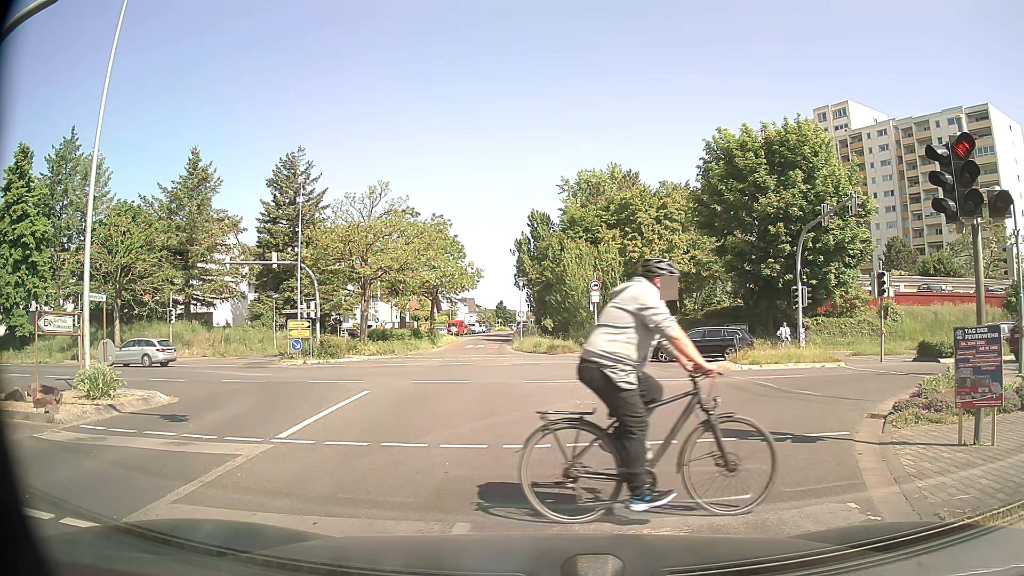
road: tertiary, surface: asphalt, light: Day
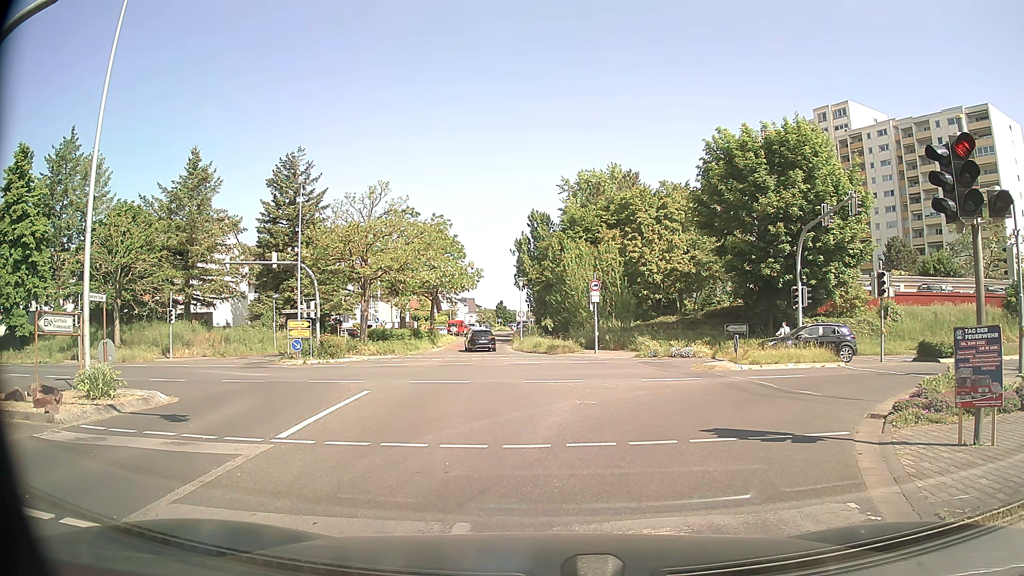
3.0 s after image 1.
(0.0, 0.0) m; 0°
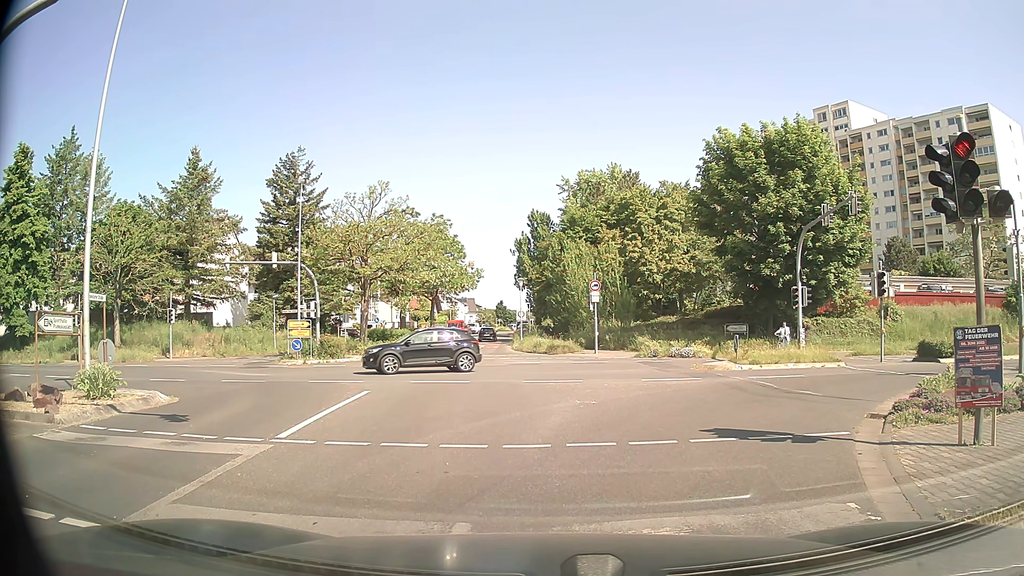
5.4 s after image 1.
(0.0, 0.0) m; 0°
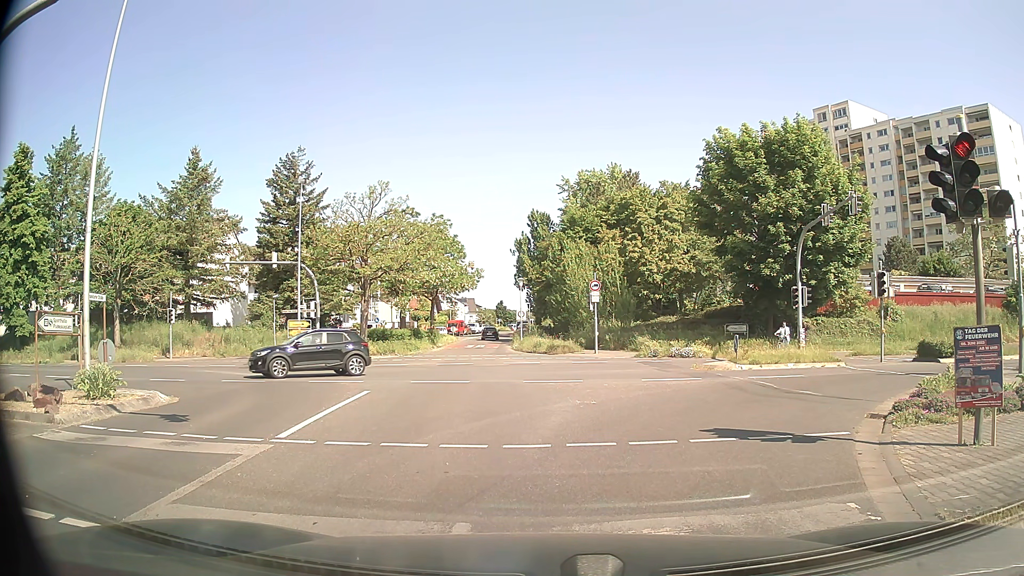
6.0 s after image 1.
(0.0, 0.0) m; 0°
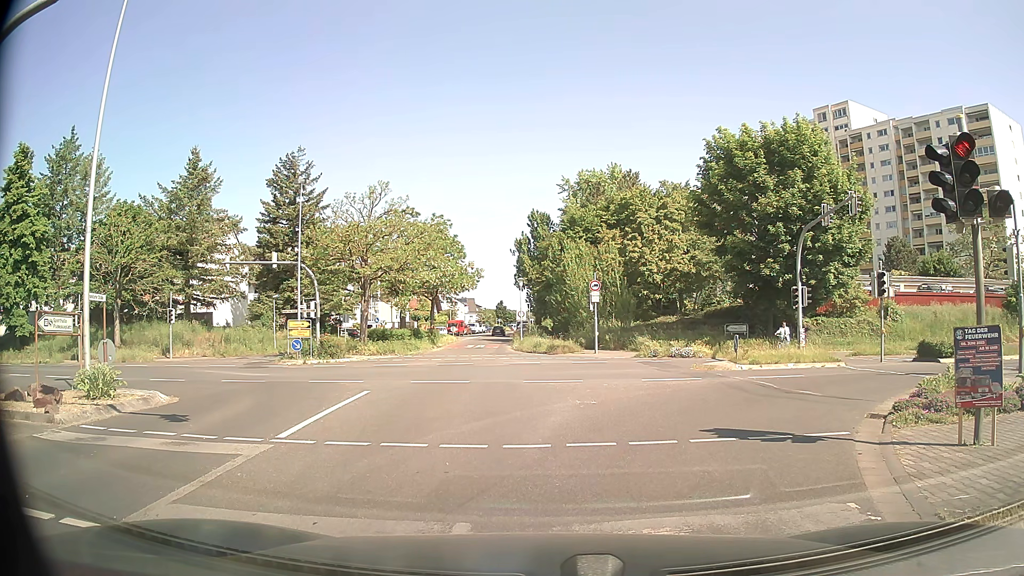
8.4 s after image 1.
(0.0, 0.0) m; 0°
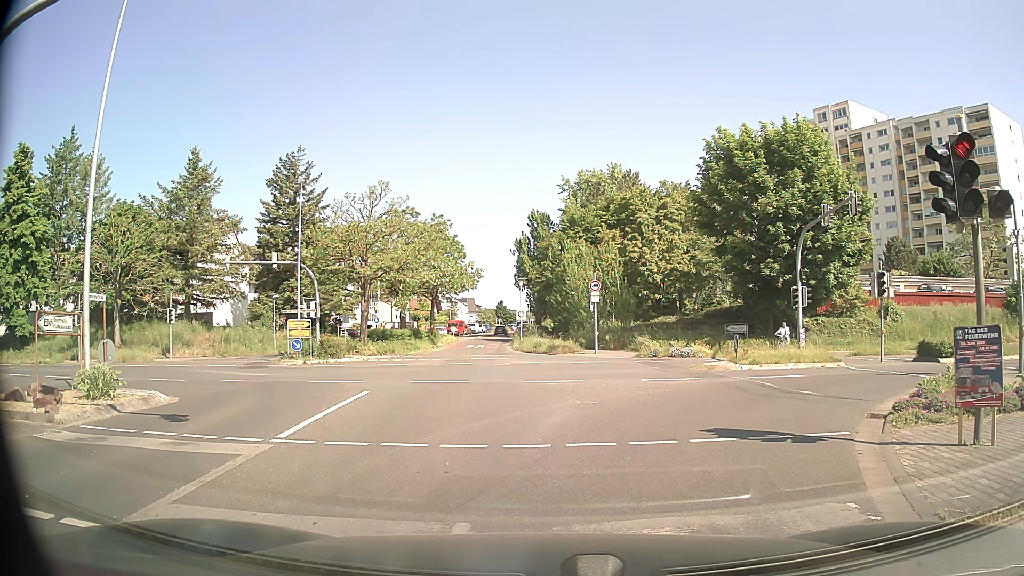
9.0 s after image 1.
(0.0, 0.0) m; 0°
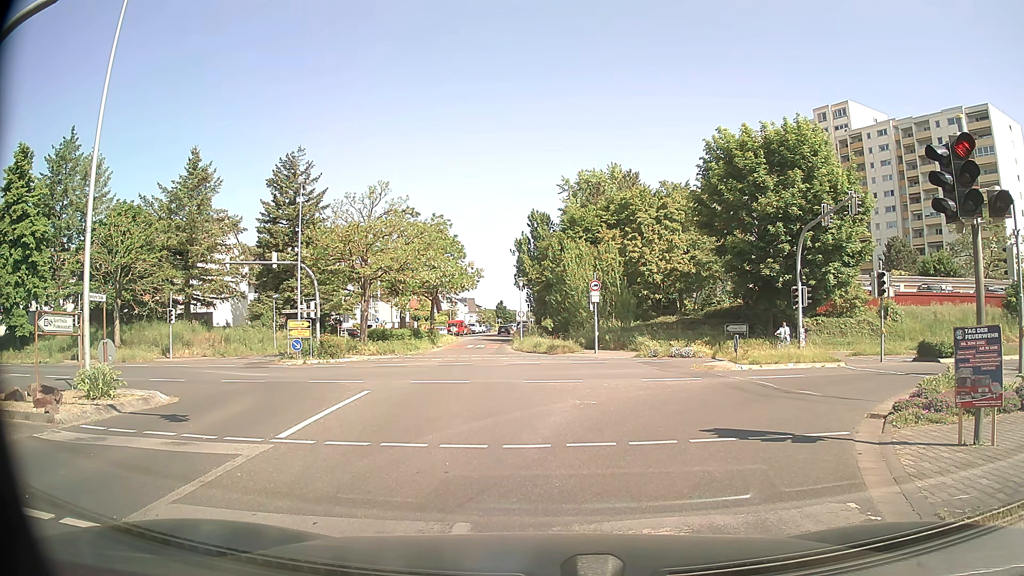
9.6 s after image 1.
(0.0, 0.0) m; 0°
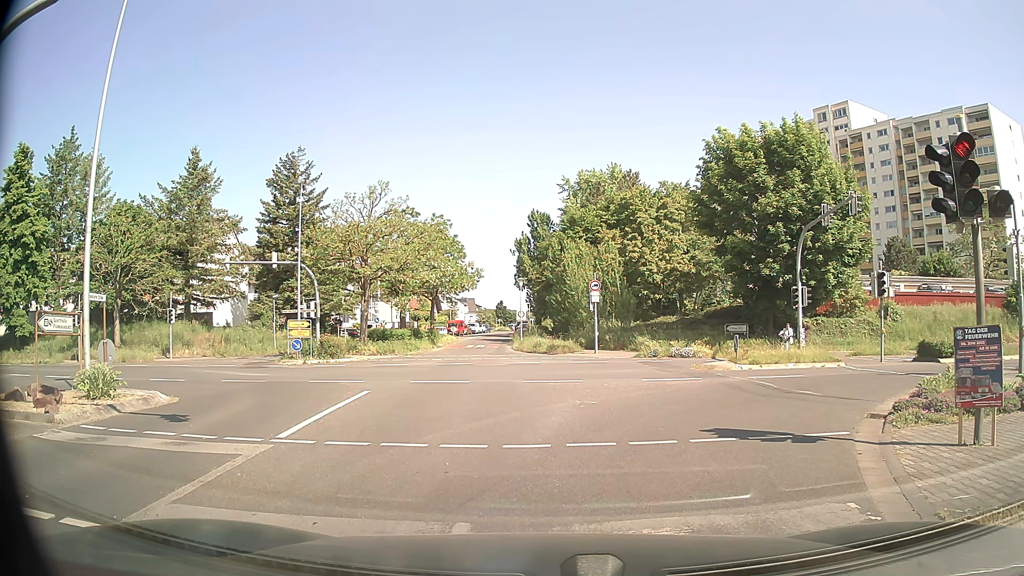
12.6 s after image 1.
(0.0, 0.0) m; 0°
